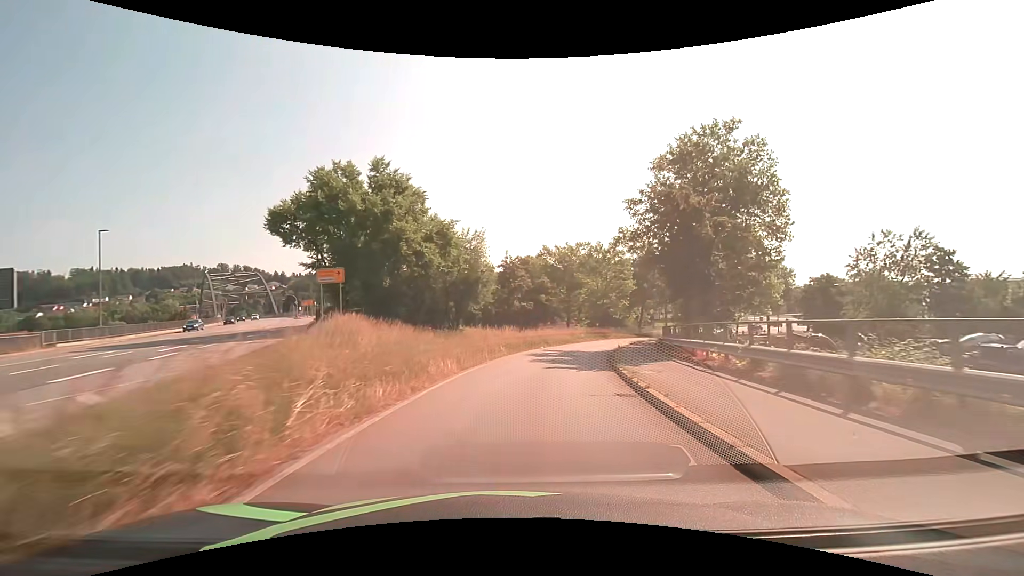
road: primary_link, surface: asphalt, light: Day
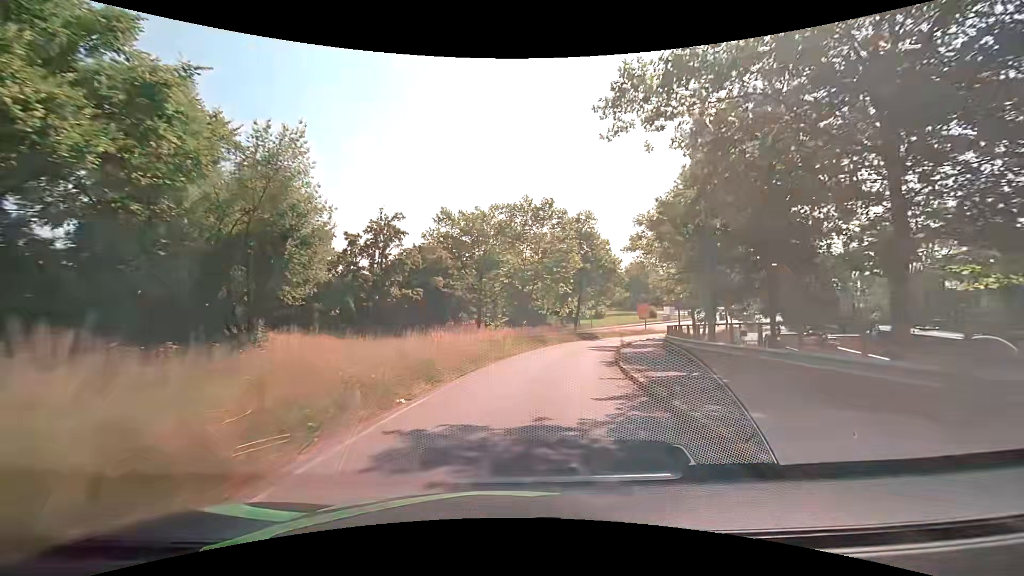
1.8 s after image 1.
(+2.1, +22.9) m; +11°
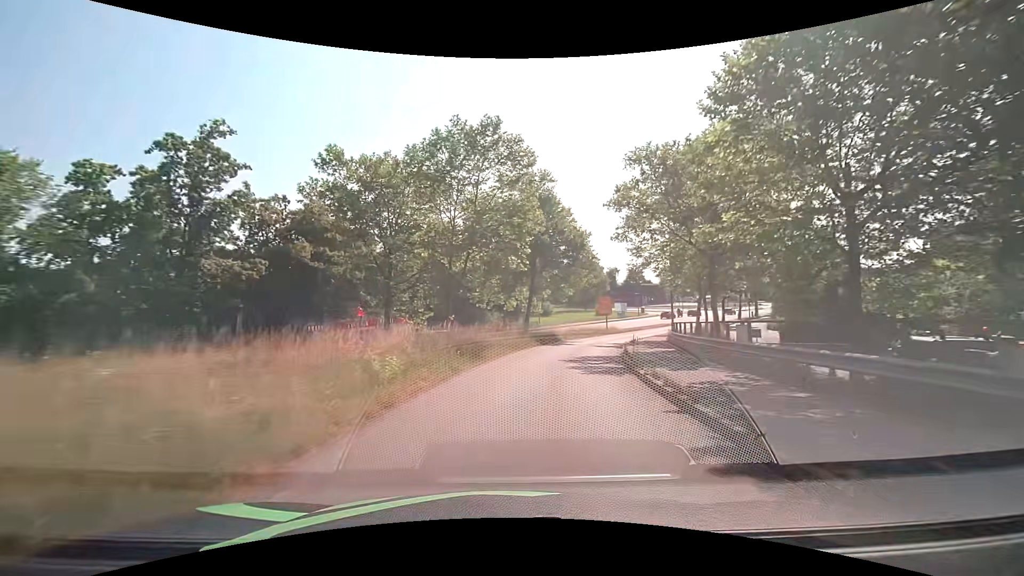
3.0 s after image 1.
(+0.9, +15.3) m; +7°
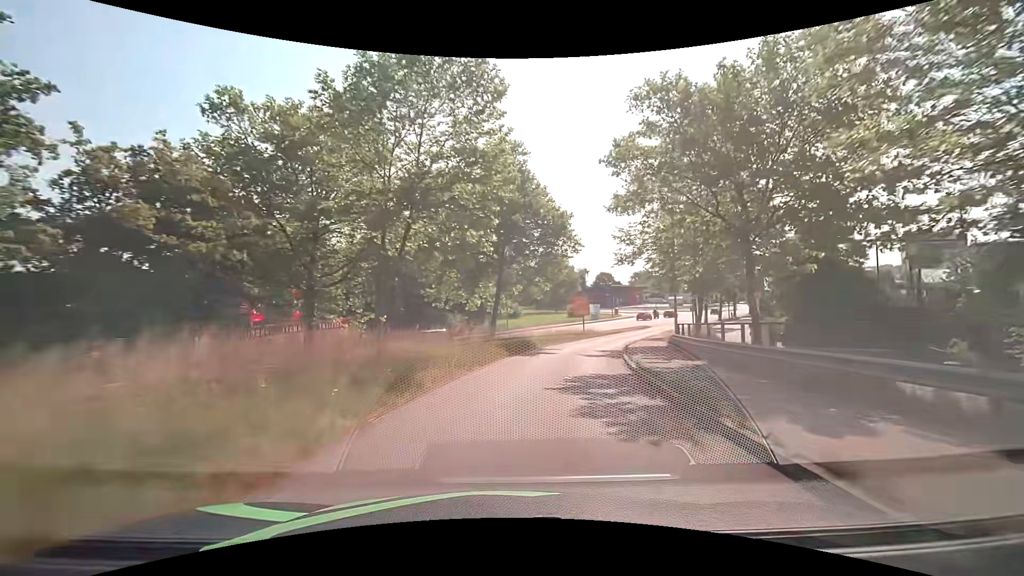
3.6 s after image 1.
(+0.2, +7.6) m; +3°
(0, +10) (+2, +20) (+4, +30) (+7, +39) (+11, +49) (+15, +58) (+19, +67) (+24, +75) (+29, +84) (+35, +92) m
